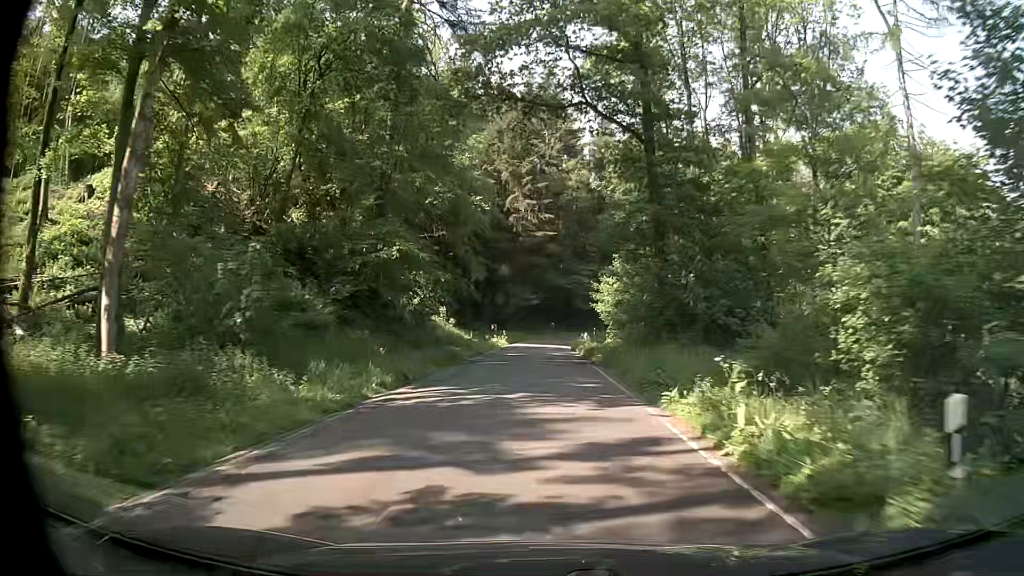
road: secondary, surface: asphalt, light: Day
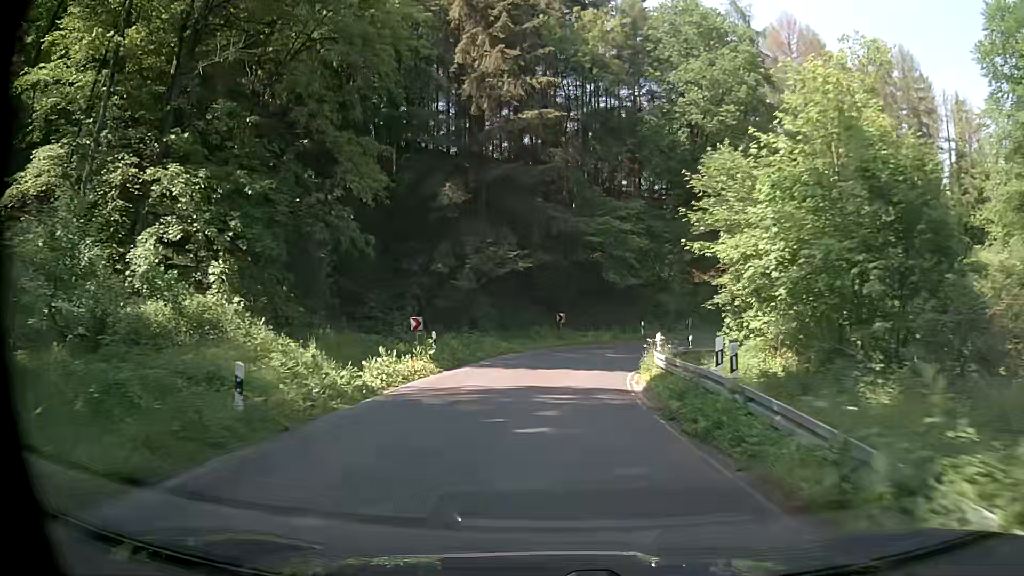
(-0.1, +41.6) m; 0°
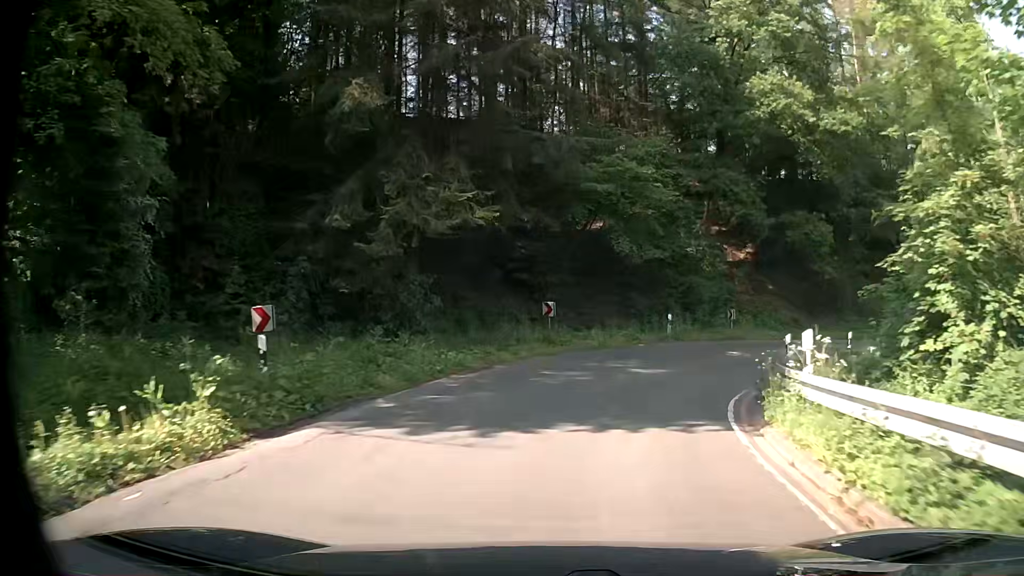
(0.0, +14.1) m; +1°
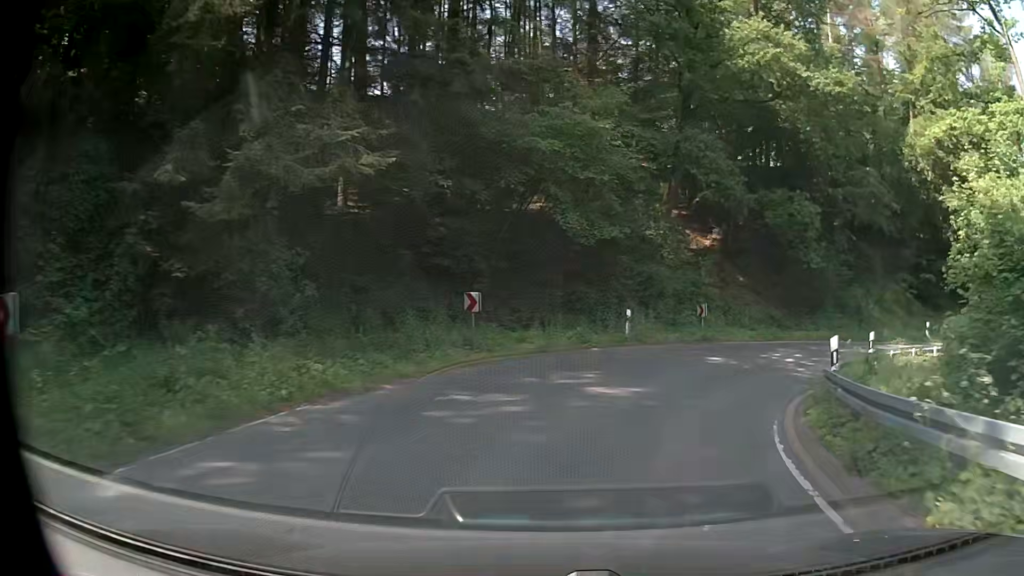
(+0.2, +6.1) m; +3°
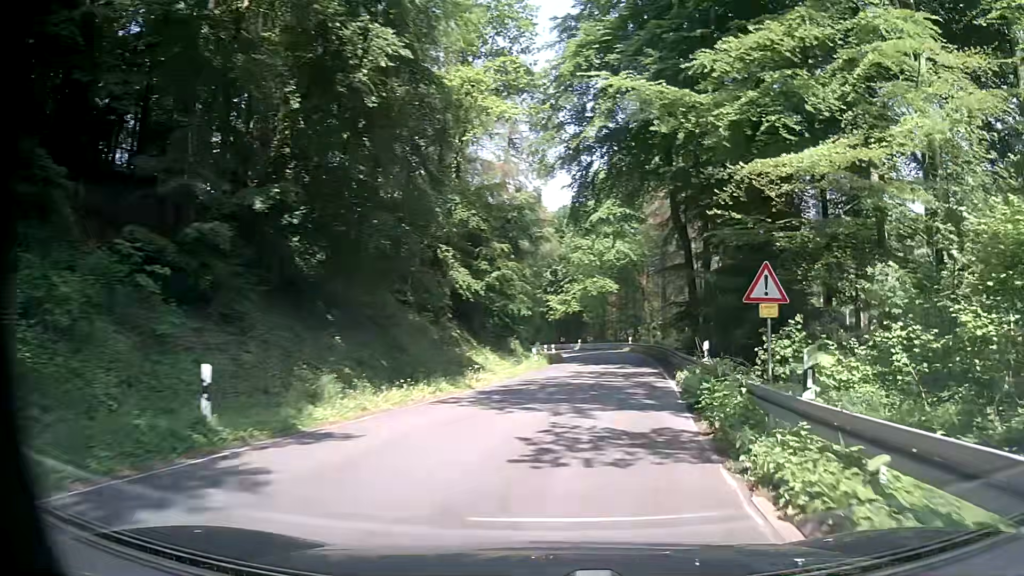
(+14.7, +25.0) m; +62°
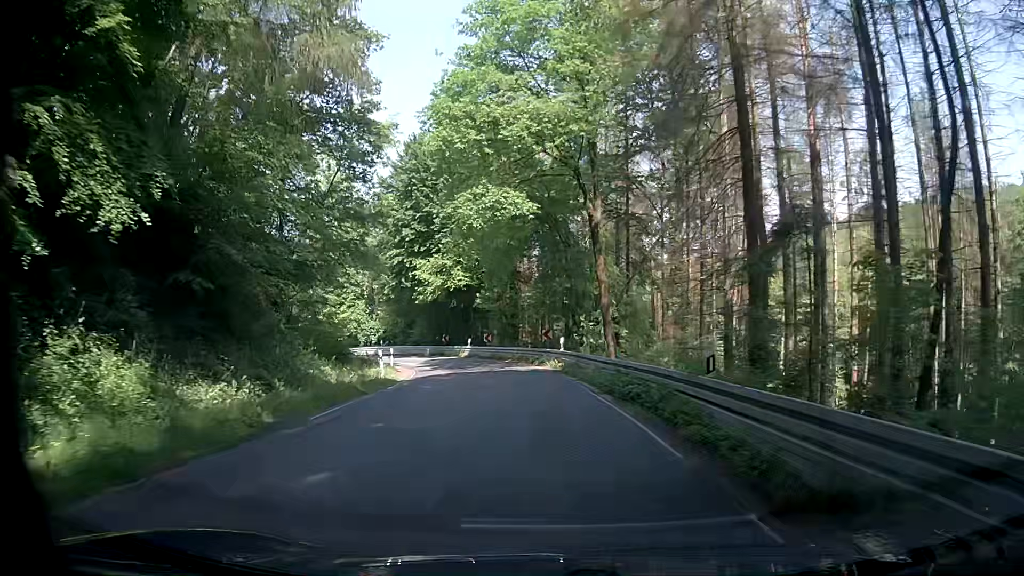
(+4.9, +37.2) m; +6°
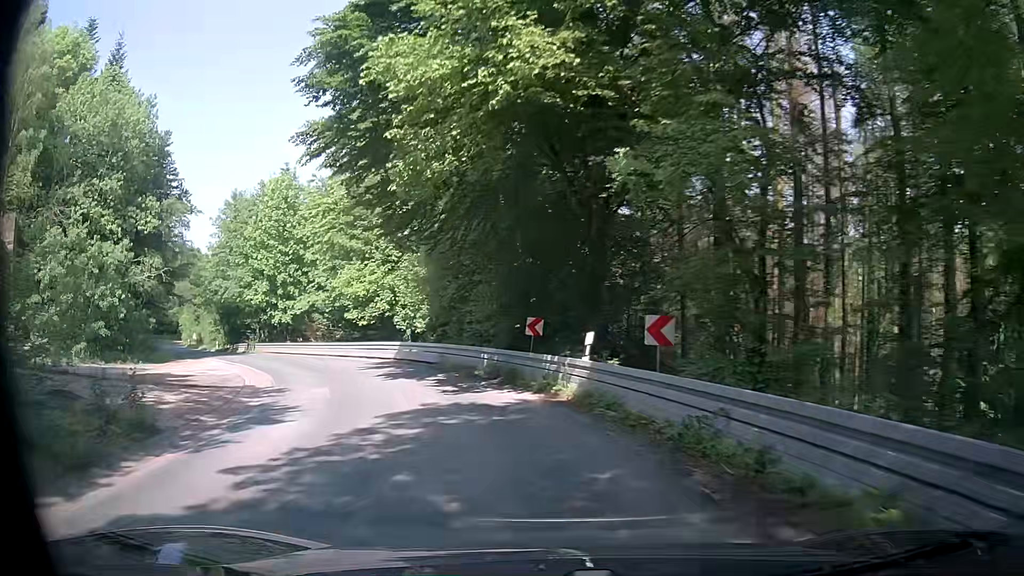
(-1.3, +35.9) m; -10°
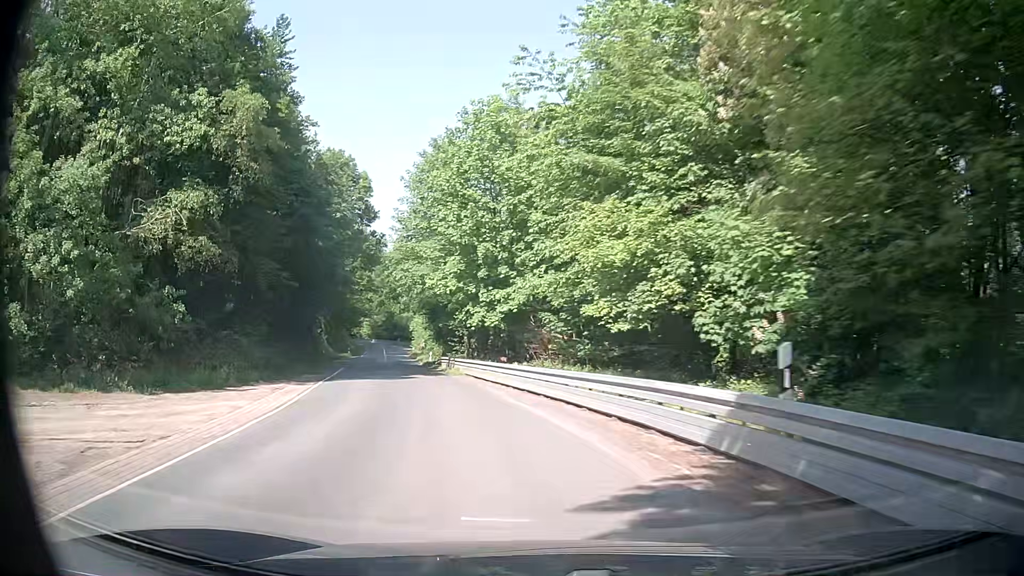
(-4.5, +21.2) m; -24°
(-1, +10) (-3, +20) (-5, +29) (-8, +39) (-10, +49) (-13, +58) (-15, +68) (-18, +78) (-21, +87) (-23, +97) m
